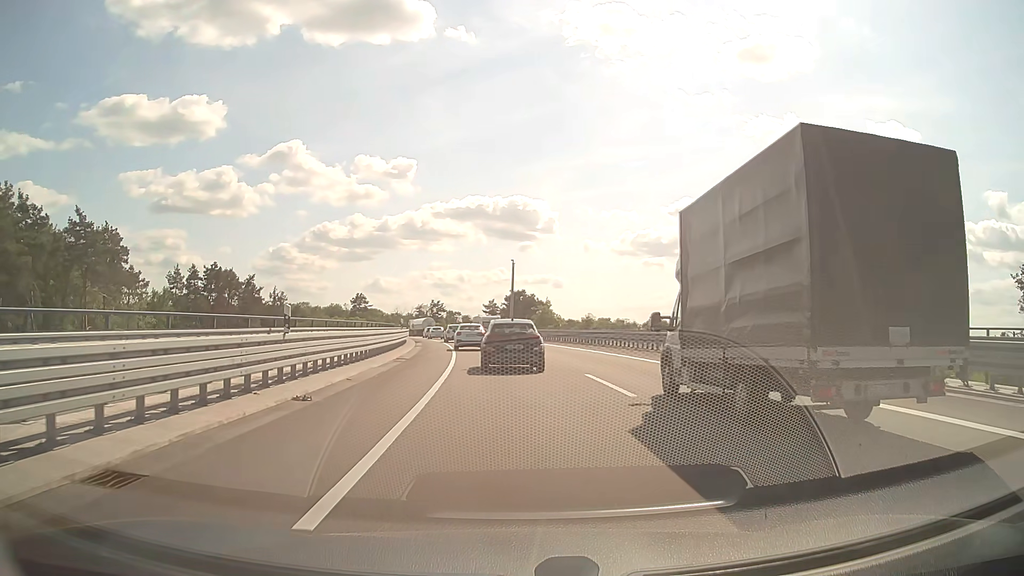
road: motorway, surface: asphalt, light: Day
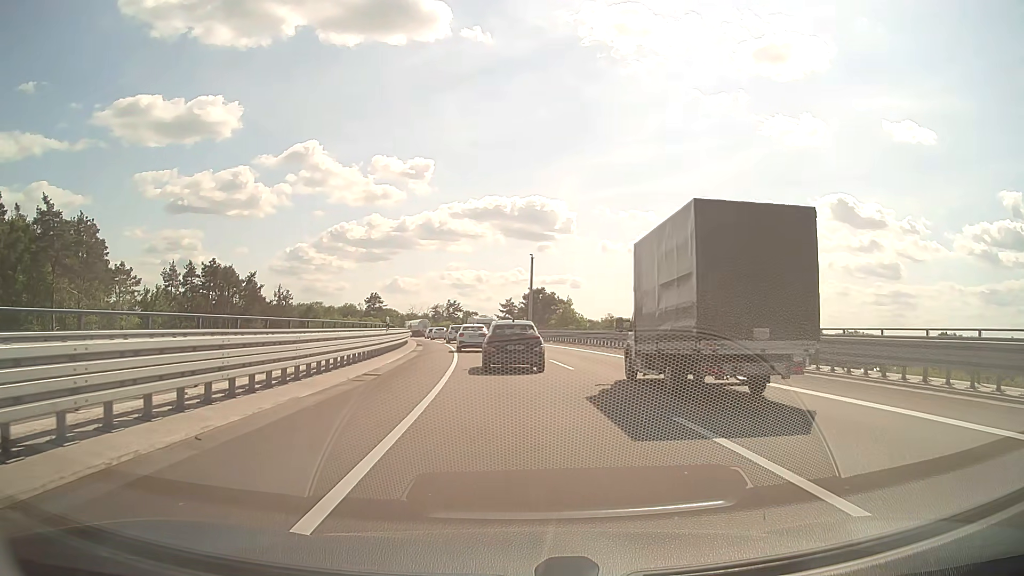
(-0.1, +9.0) m; -2°
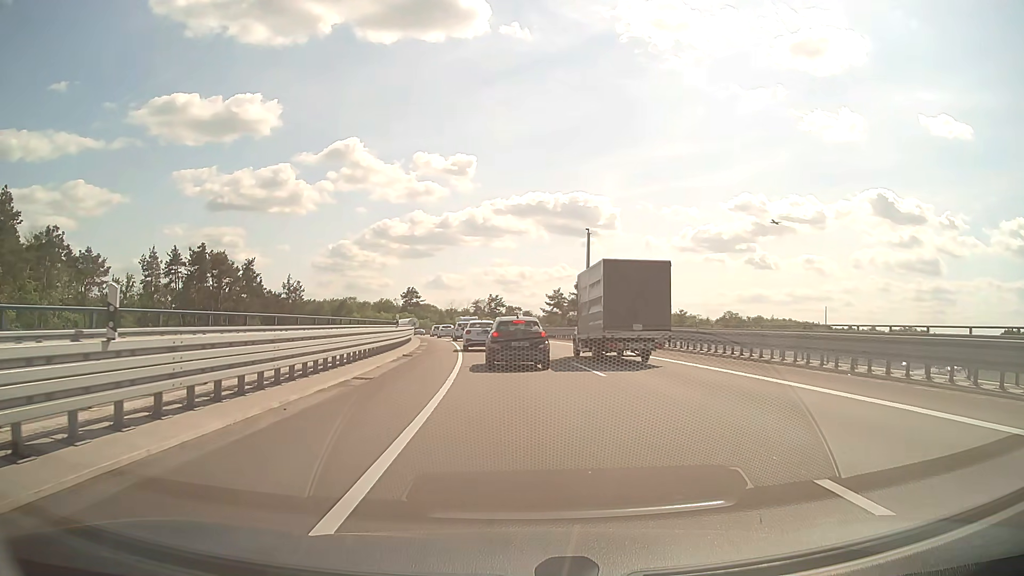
(-0.7, +22.2) m; -4°
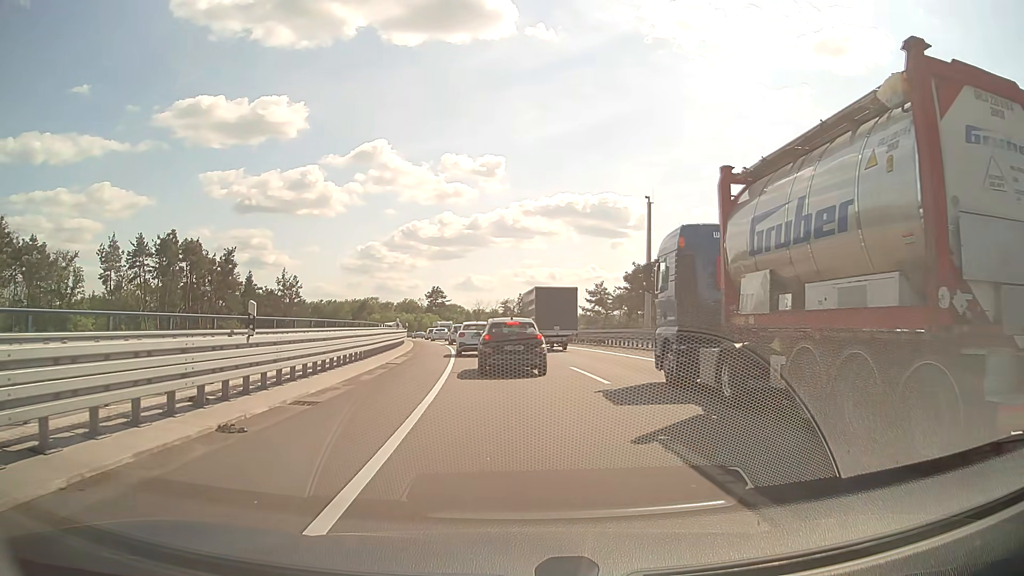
(-0.5, +19.6) m; -2°
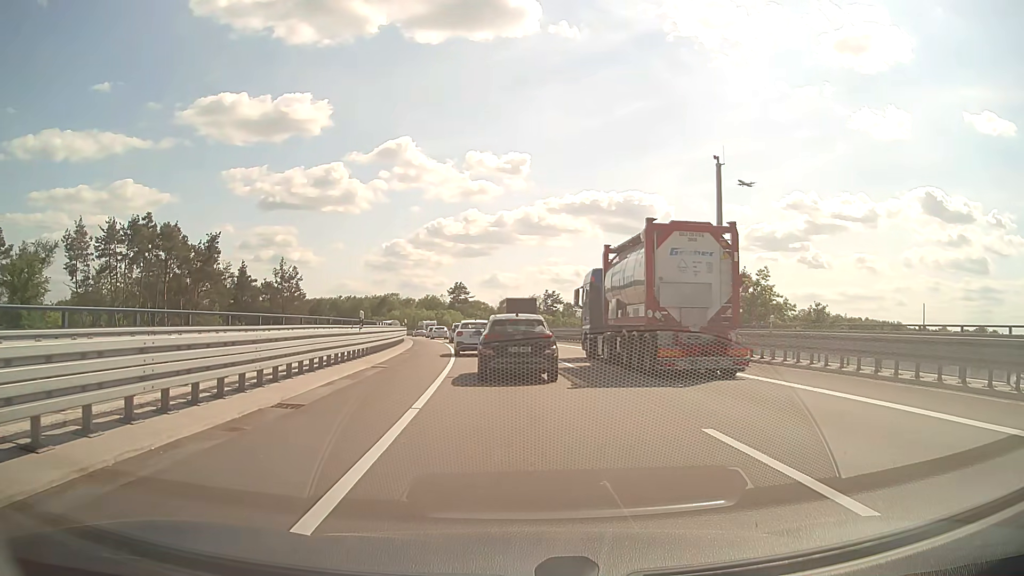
(-0.4, +13.1) m; -3°
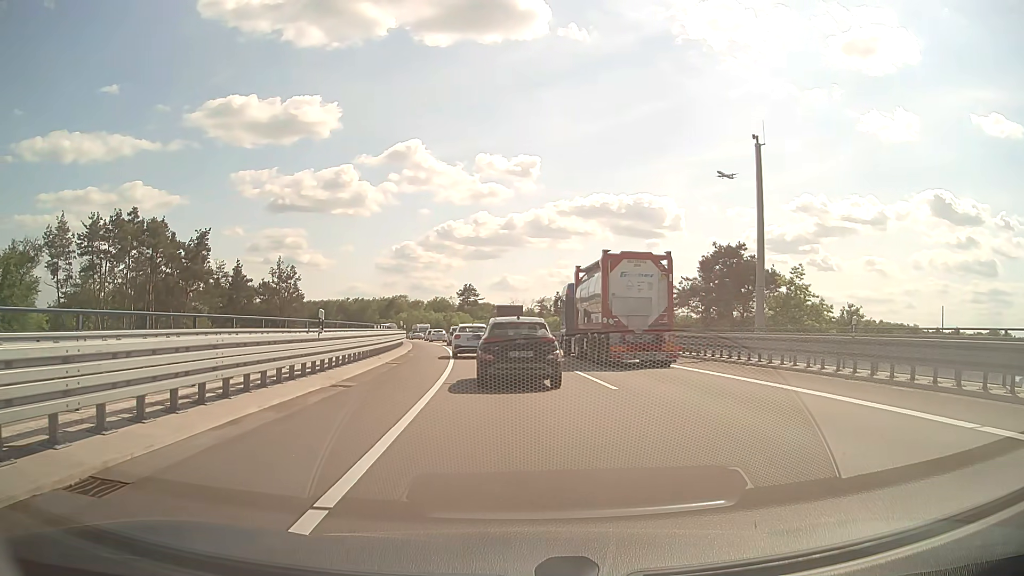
(0.0, +5.7) m; 0°
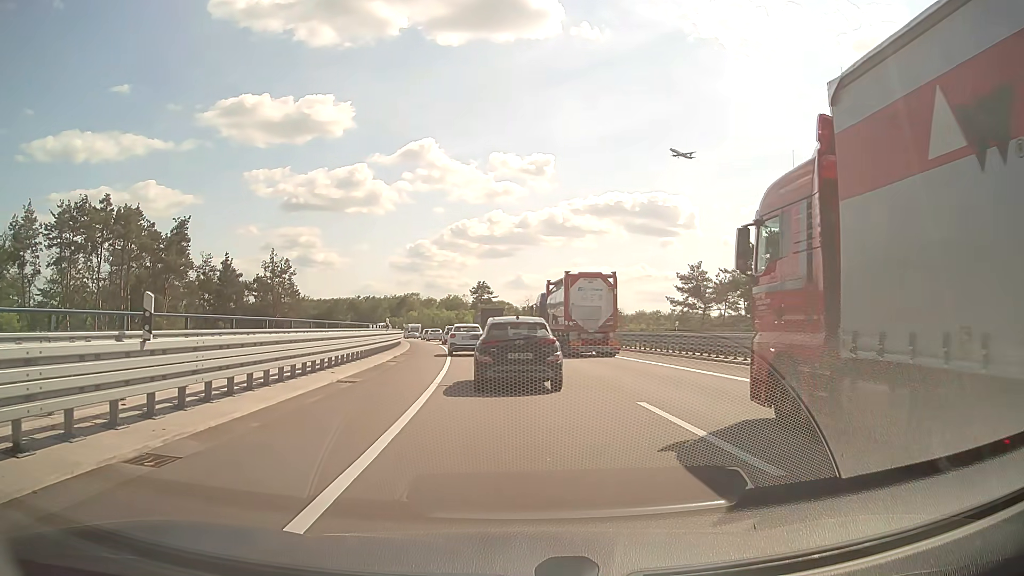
(-0.2, +8.7) m; -2°
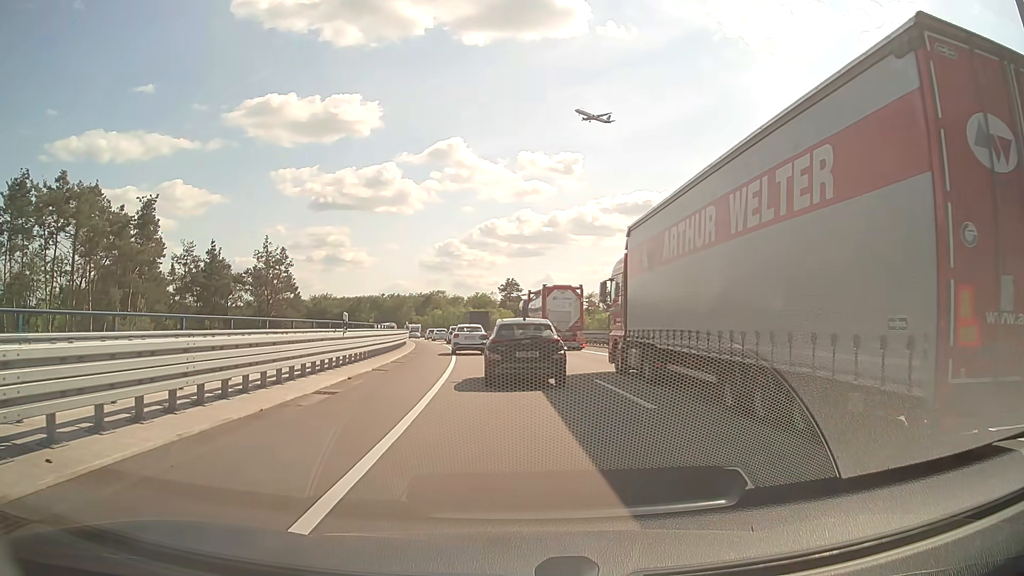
(-0.2, +12.7) m; -2°
(0, +10) (-1, +20) (-1, +30) (-2, +40) (-3, +50) (-5, +60) (-7, +70) (-9, +79) (-11, +89) (-14, +99) m
